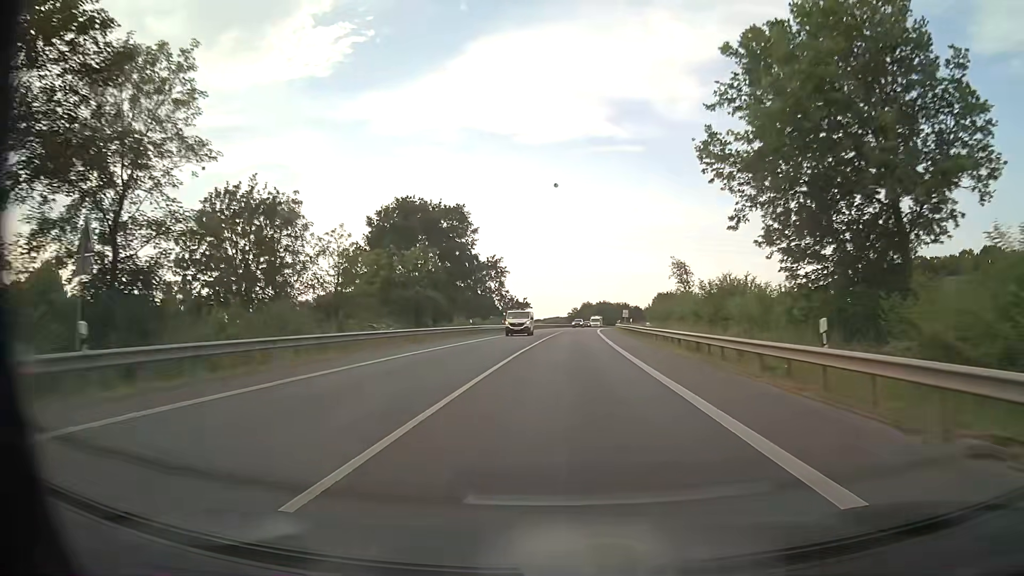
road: primary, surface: asphalt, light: Day
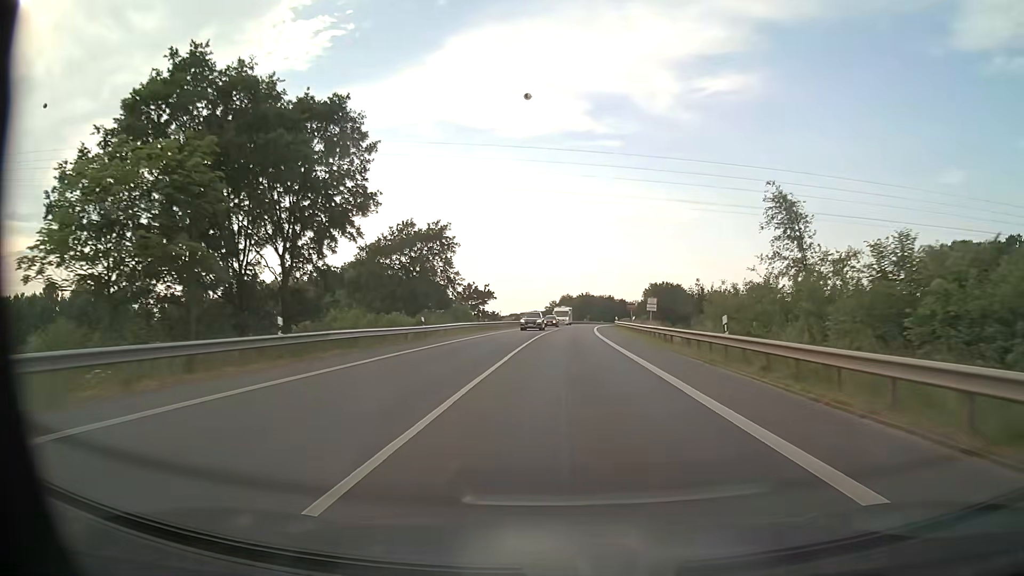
(+0.5, +34.9) m; +2°
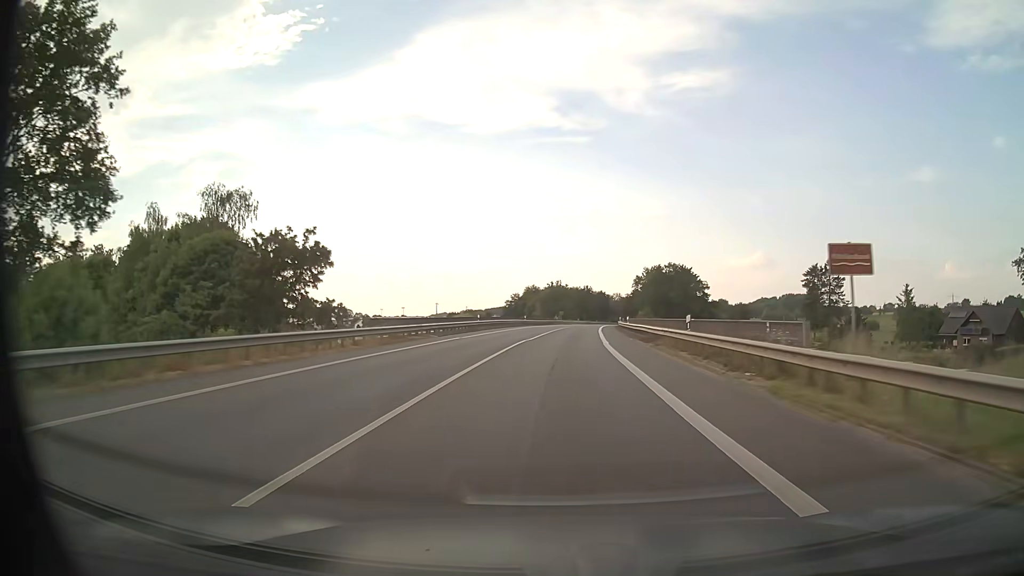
(+1.7, +58.4) m; +3°
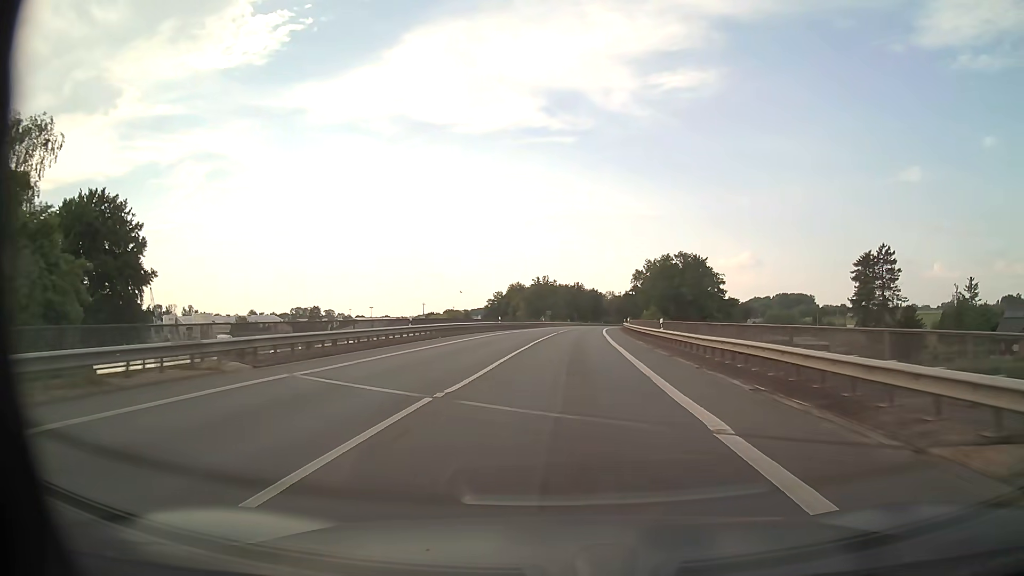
(+0.2, +23.4) m; +1°
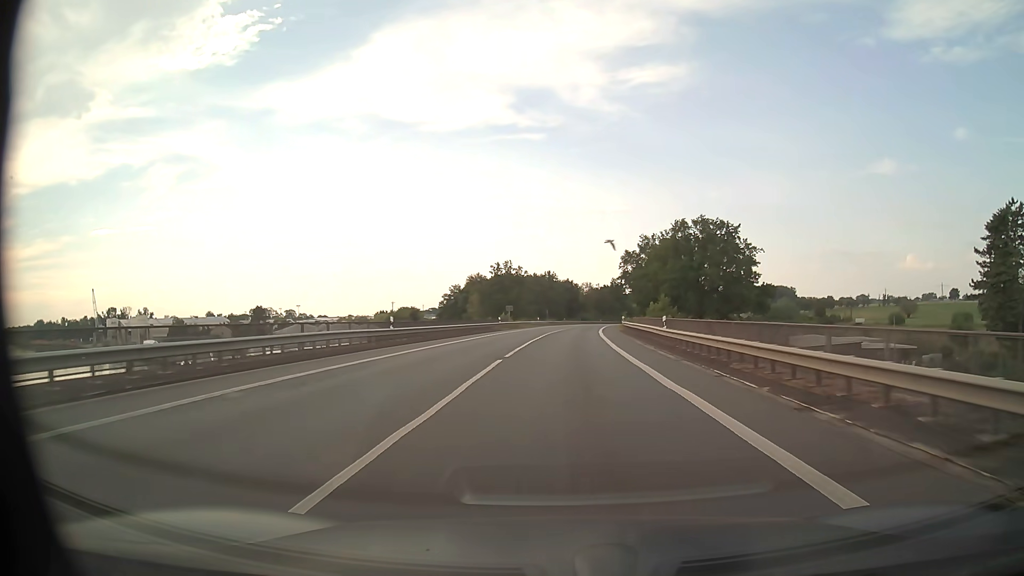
(+0.7, +35.0) m; +2°
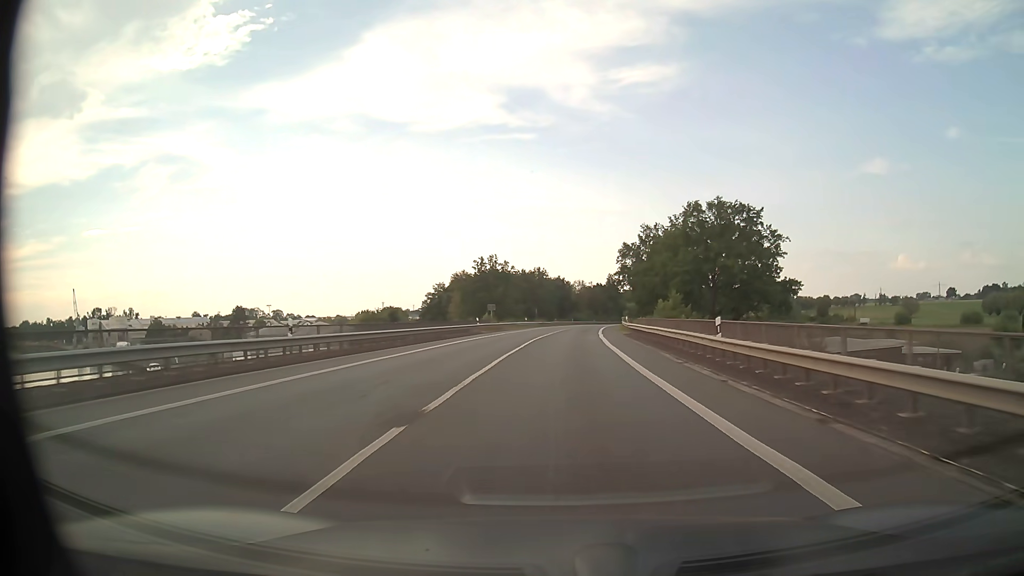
(+0.1, +11.7) m; +1°
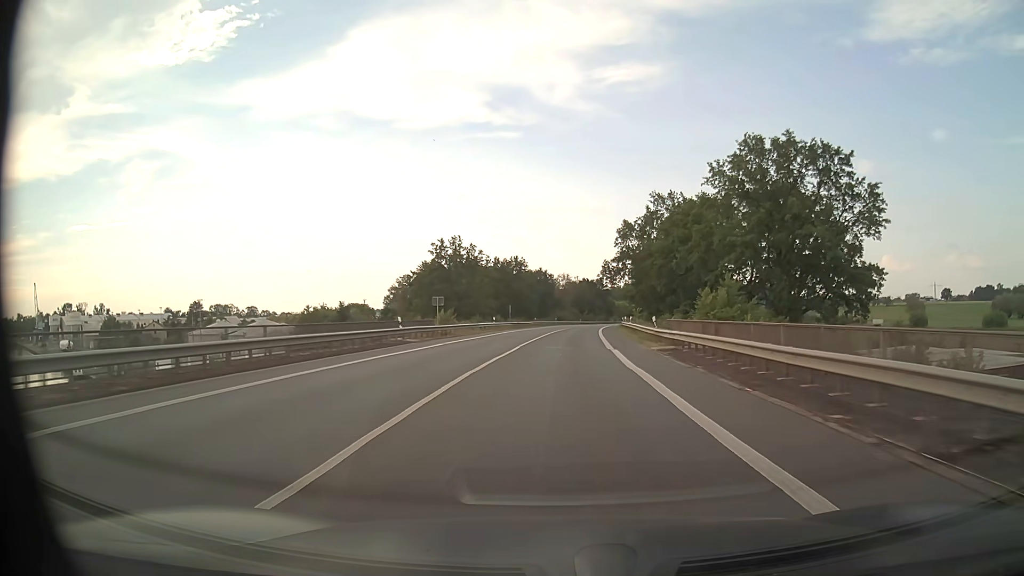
(+0.3, +23.4) m; +1°
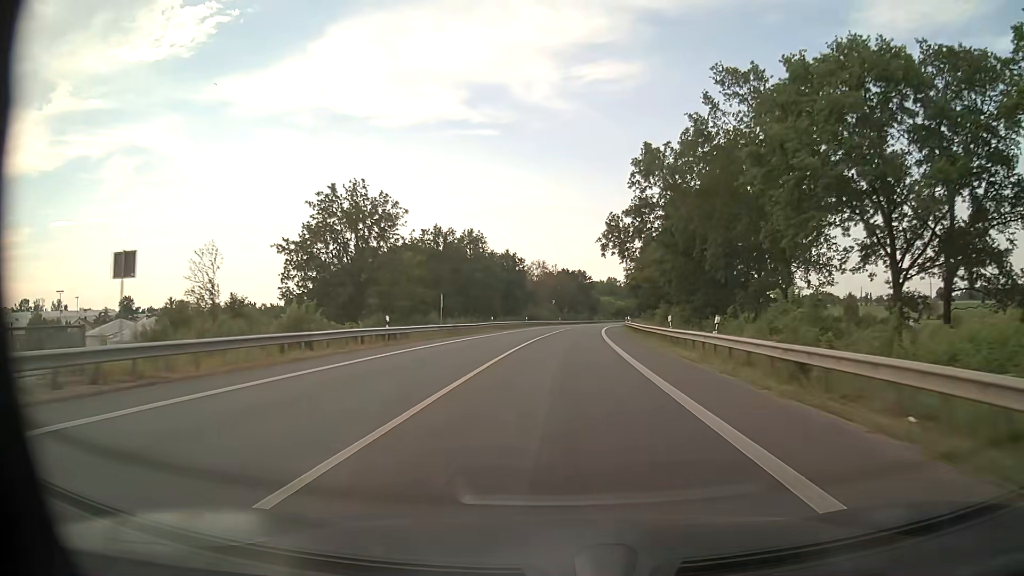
(+0.7, +35.1) m; +2°
(0, +10) (0, +20) (+1, +30) (+1, +40) (+1, +50) (+2, +60) (+3, +70) (+4, +80) (+5, +90) (+6, +100) m
